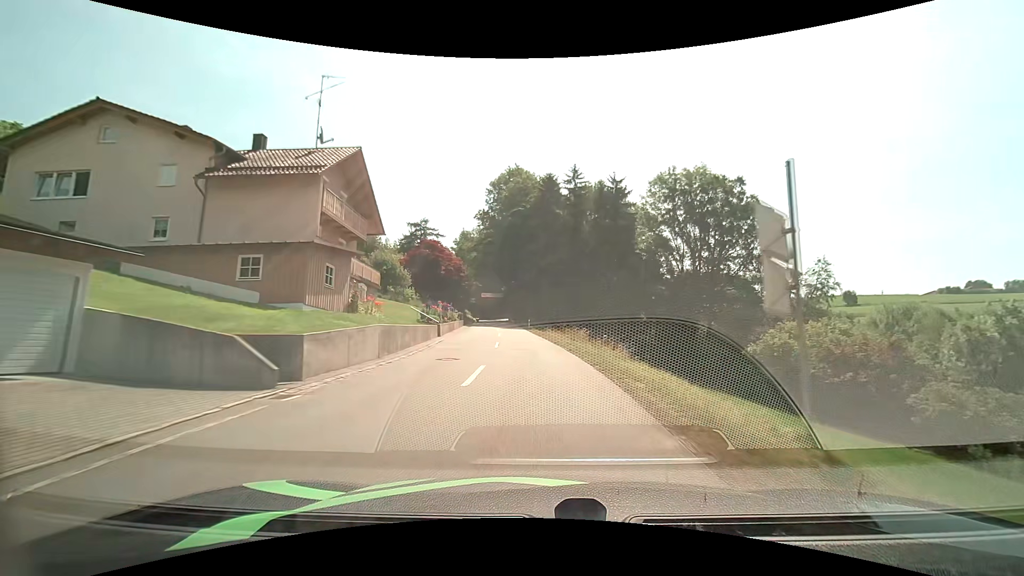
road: tertiary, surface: asphalt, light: Day
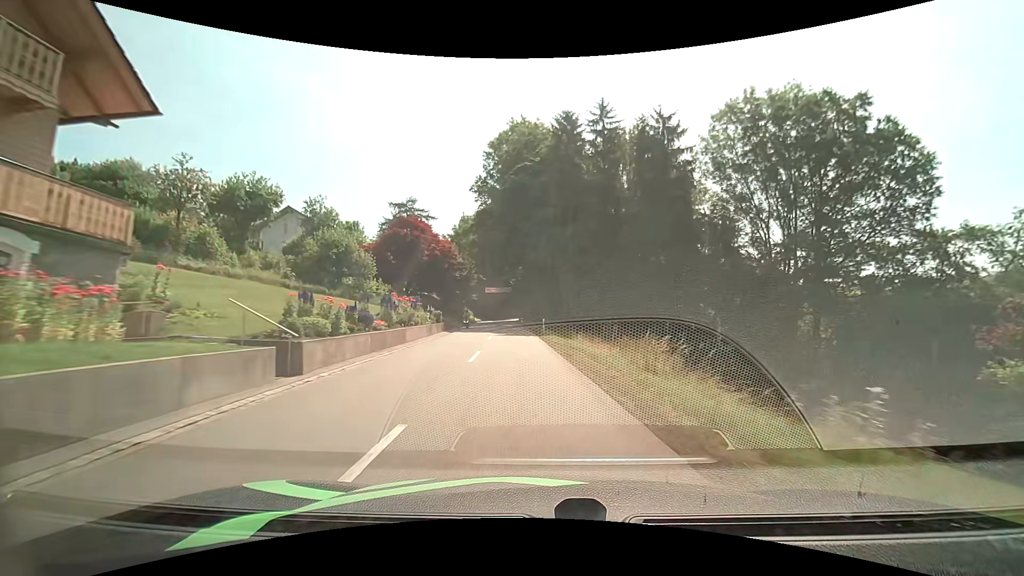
(-0.2, +20.1) m; -2°
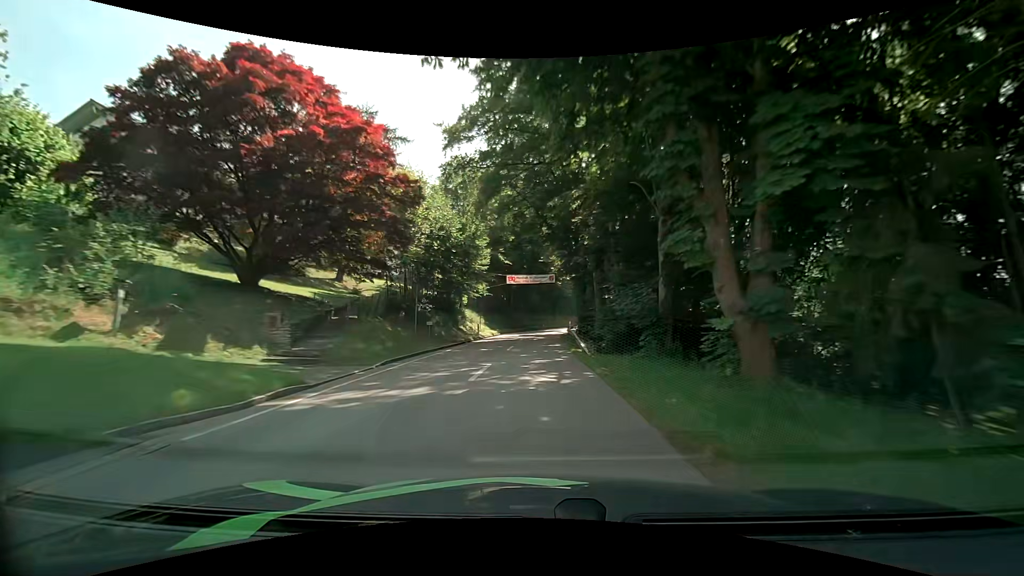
(-2.3, +39.9) m; -5°
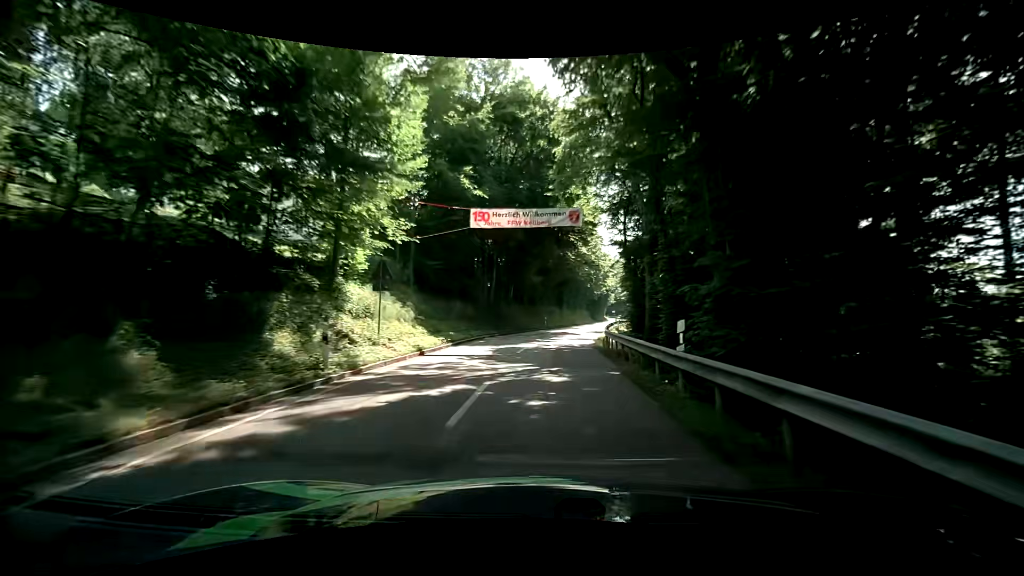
(-0.5, +28.9) m; +1°
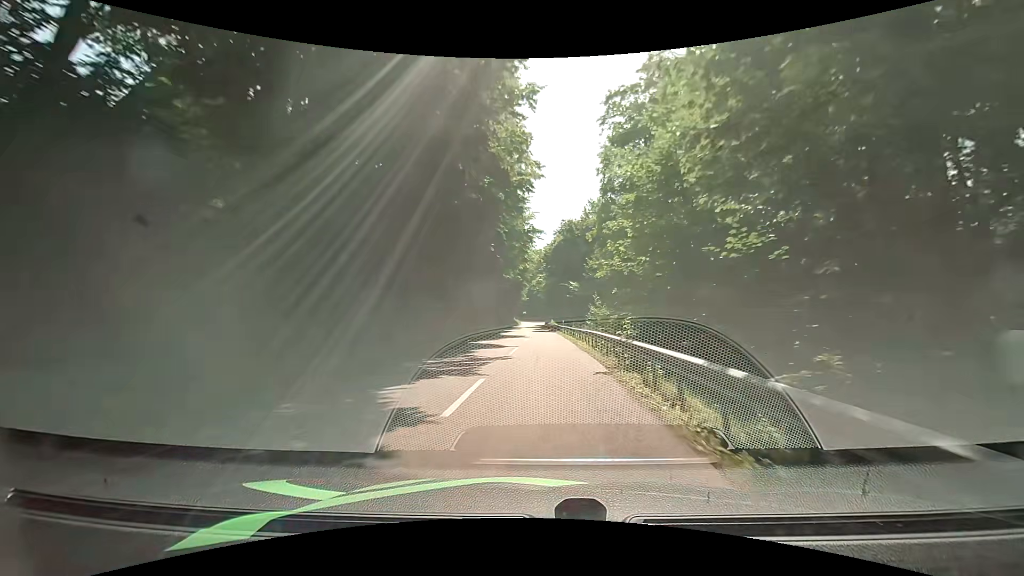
(+3.6, +47.4) m; +10°
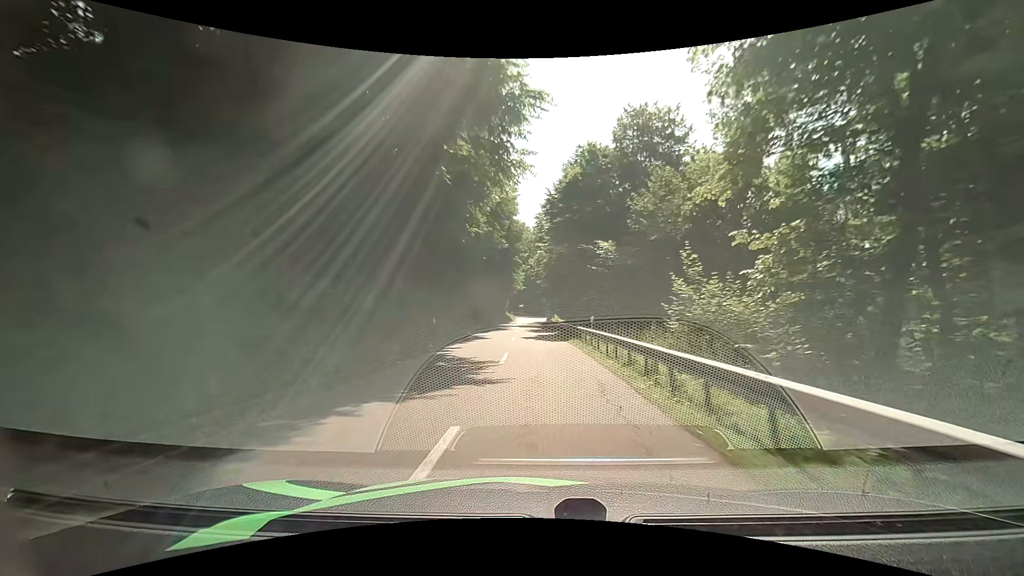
(+0.5, +28.9) m; +1°
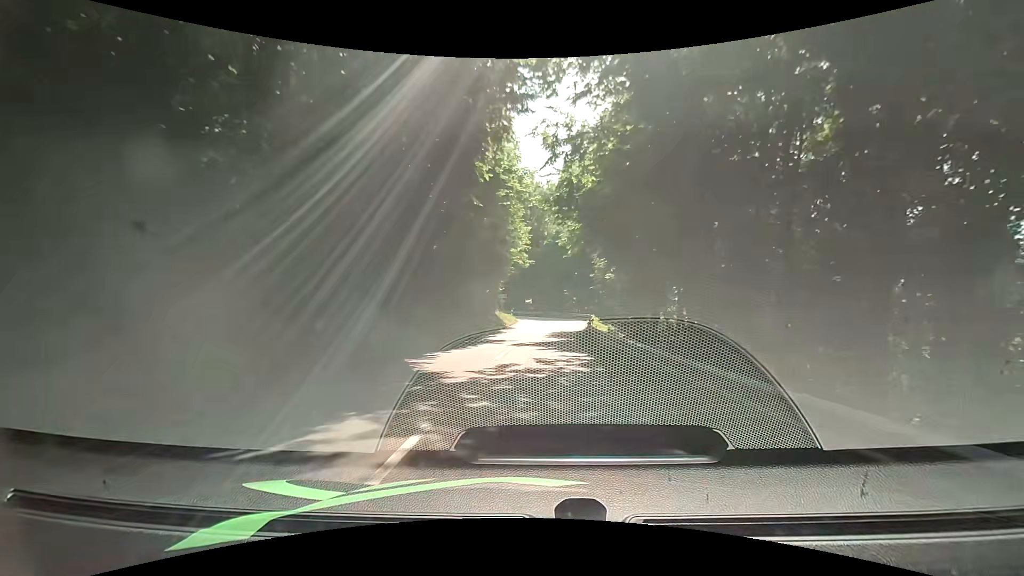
(-1.5, +48.3) m; -1°
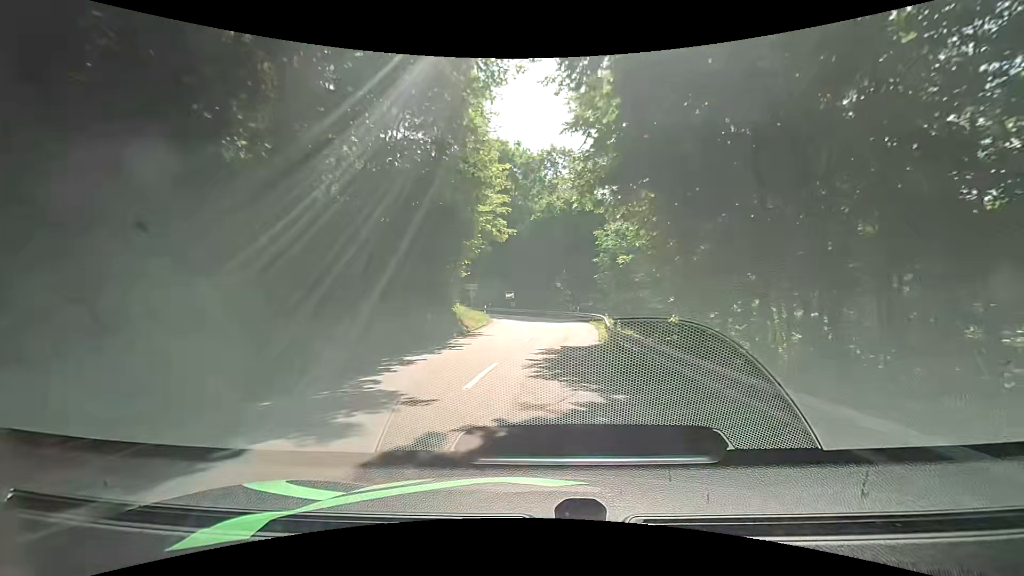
(-0.3, +17.5) m; -1°
(0, +10) (+2, +20) (+3, +30) (+3, +40) (+1, +50) (-5, +58) (-12, +64) (-19, +71) (-23, +80) (-25, +90) m
